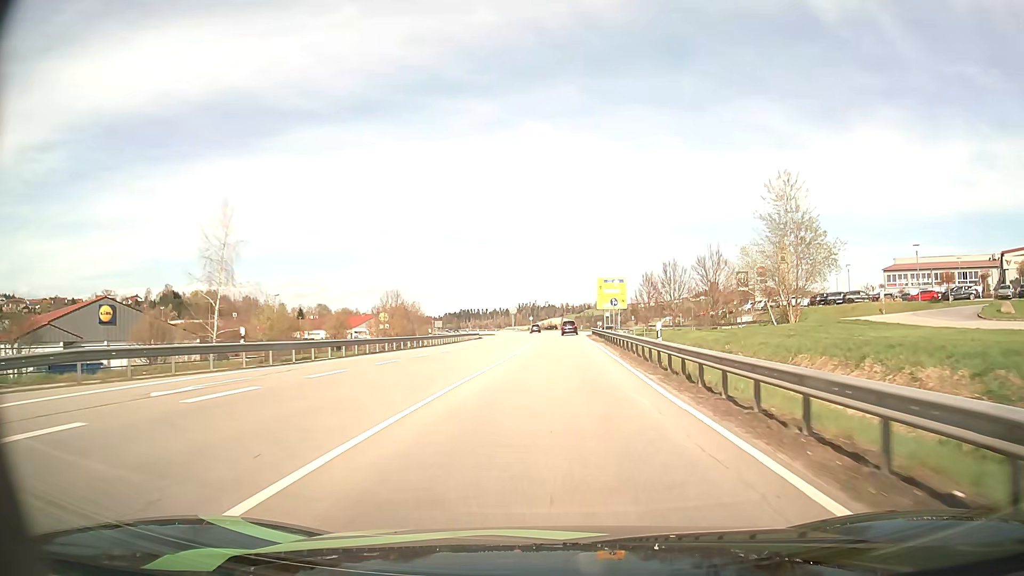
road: primary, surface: asphalt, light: Day
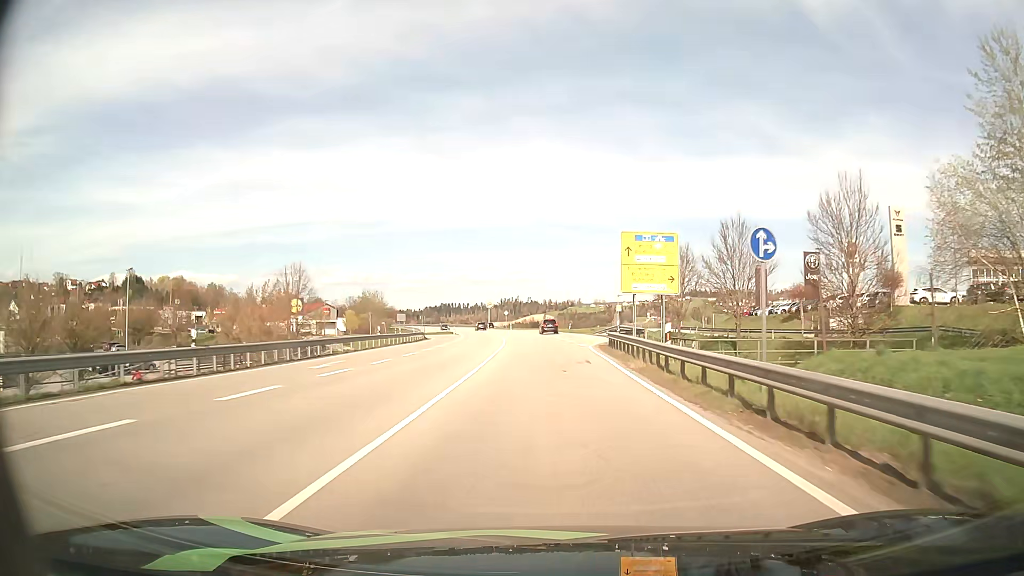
(+0.6, +34.8) m; +1°
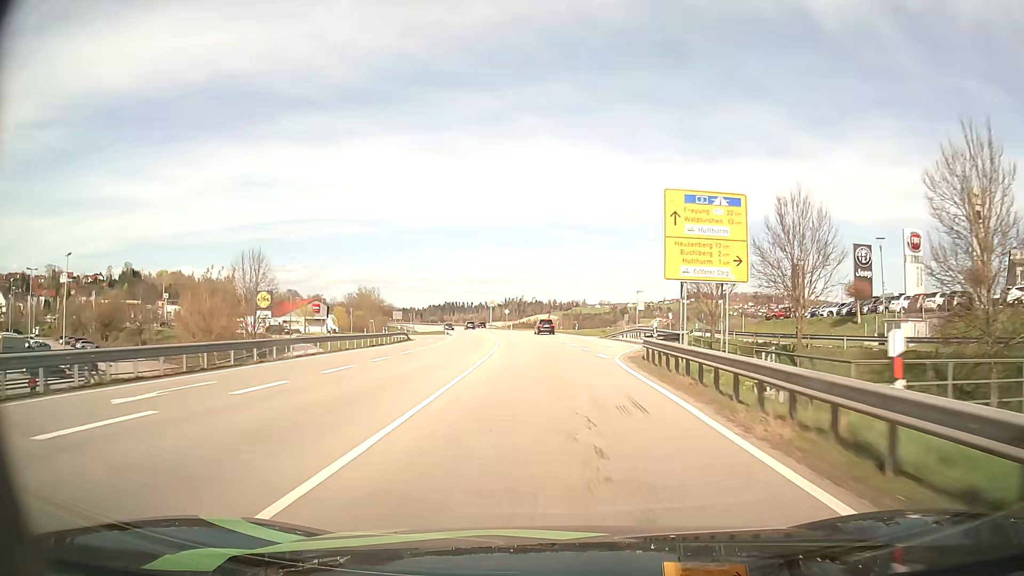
(0.0, +11.4) m; 0°
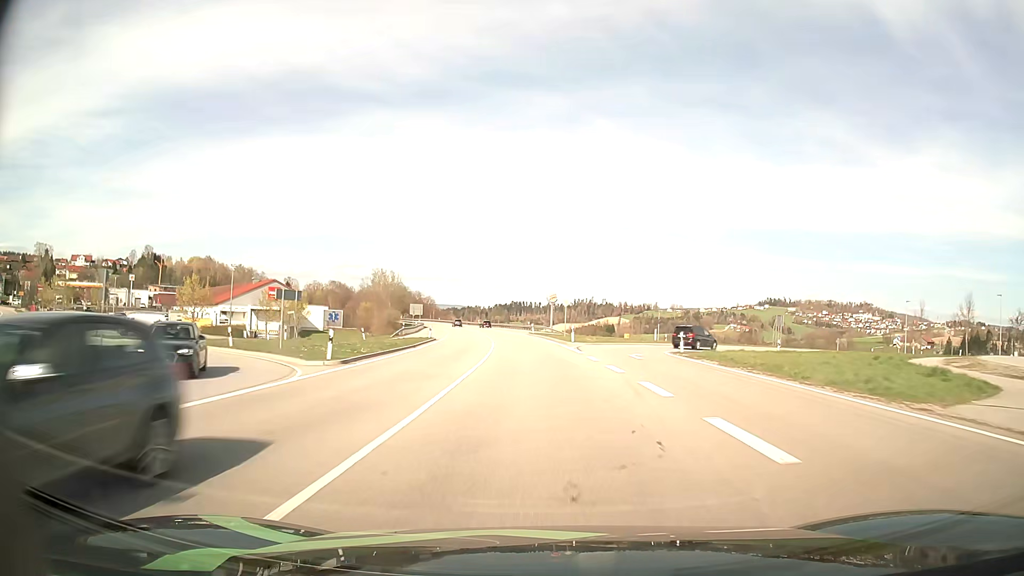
(-2.5, +59.8) m; -6°
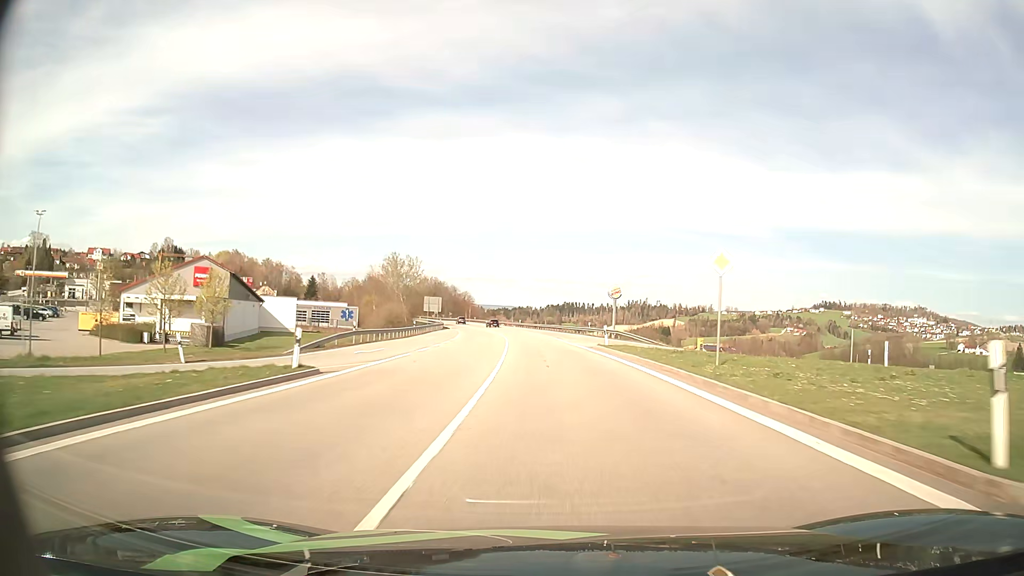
(-1.9, +38.2) m; -5°
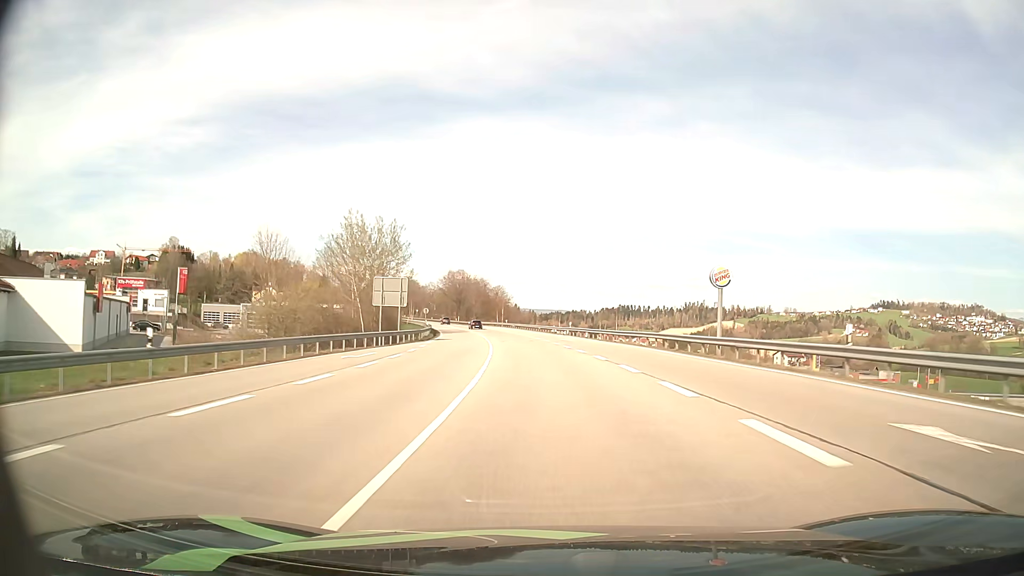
(-1.5, +53.5) m; -4°
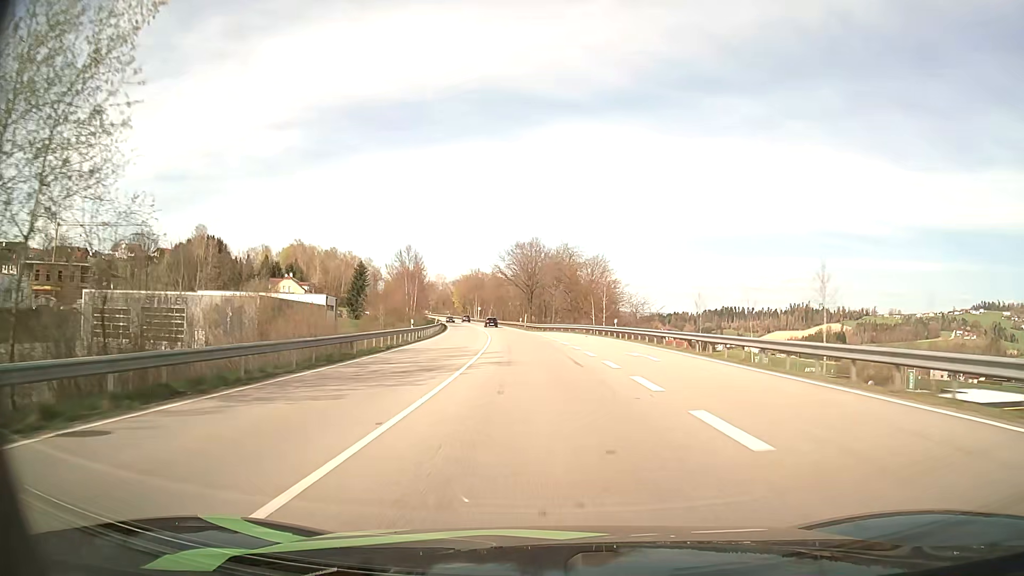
(-4.8, +71.1) m; -8°
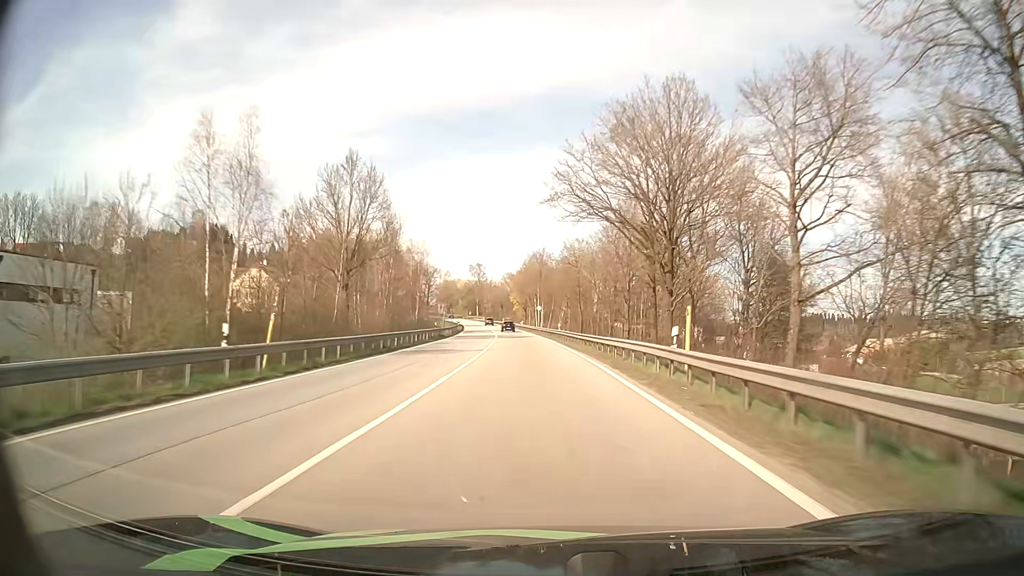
(-4.8, +74.1) m; -7°
(0, +10) (0, +20) (-1, +30) (-1, +40) (-2, +50) (-3, +60) (-4, +70) (-5, +80) (-6, +90) (-7, +100) m
